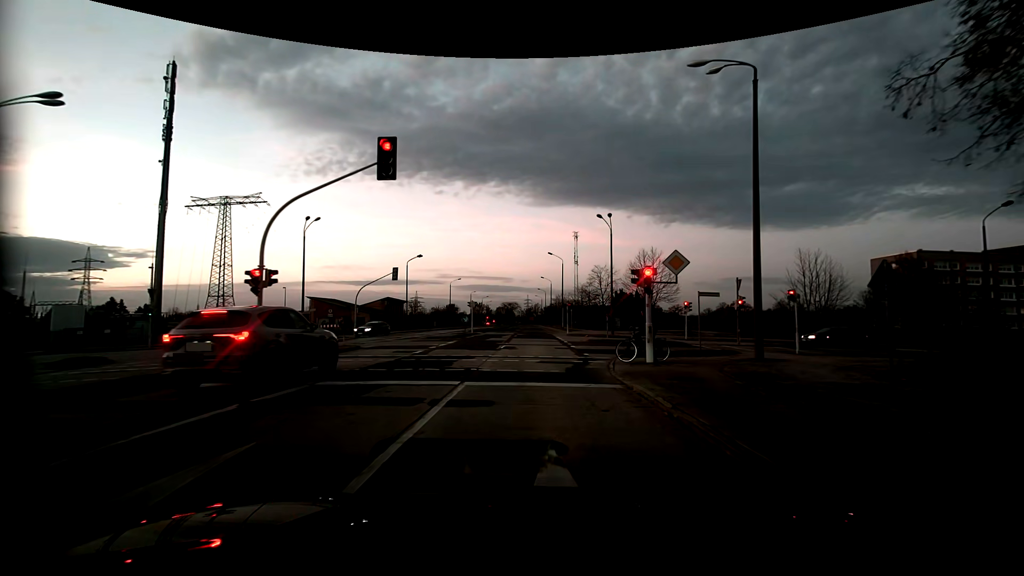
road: tertiary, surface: asphalt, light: Dusk
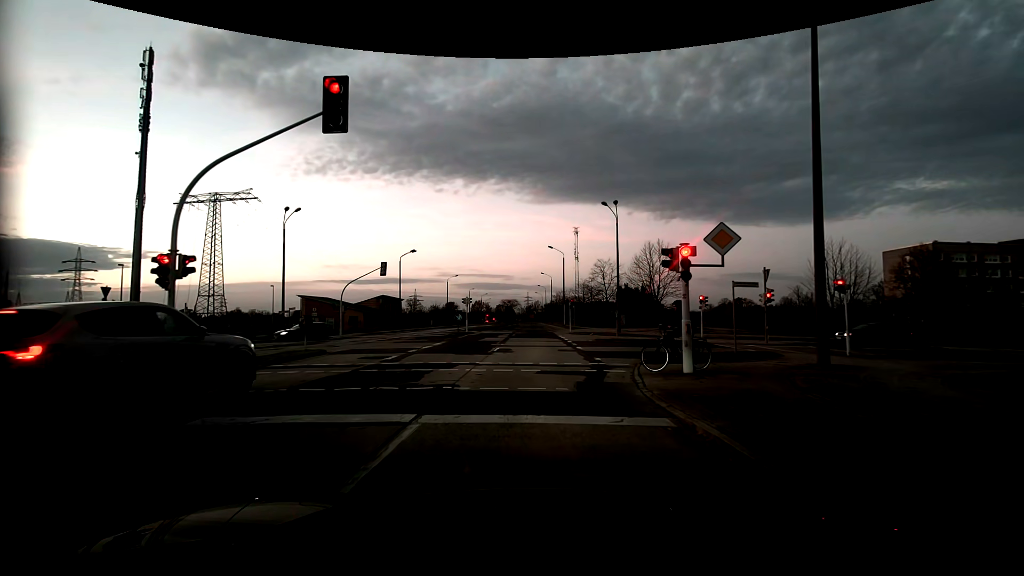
(0.0, +3.8) m; -1°
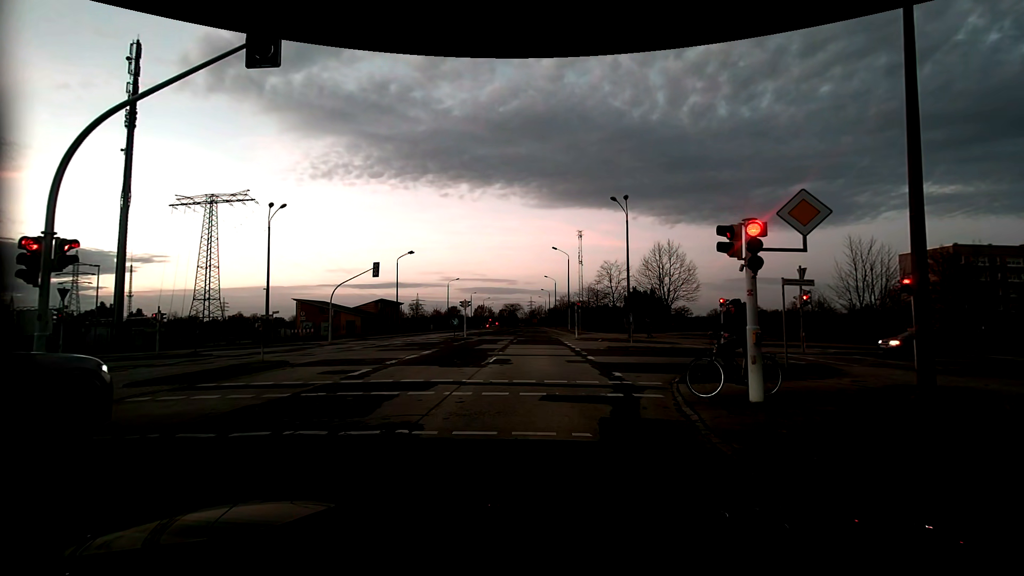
(0.0, +3.1) m; 0°
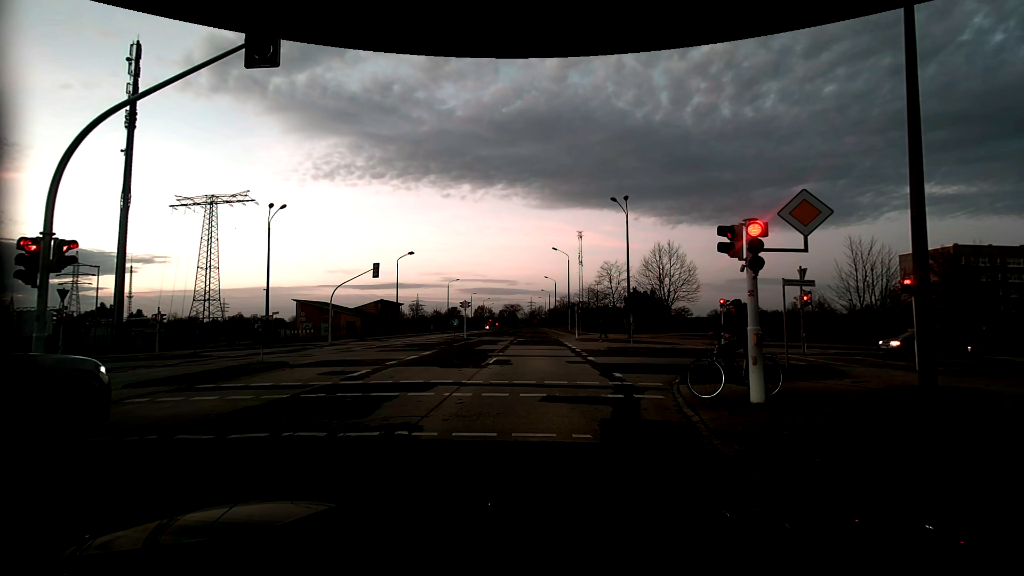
(0.0, +0.1) m; 0°
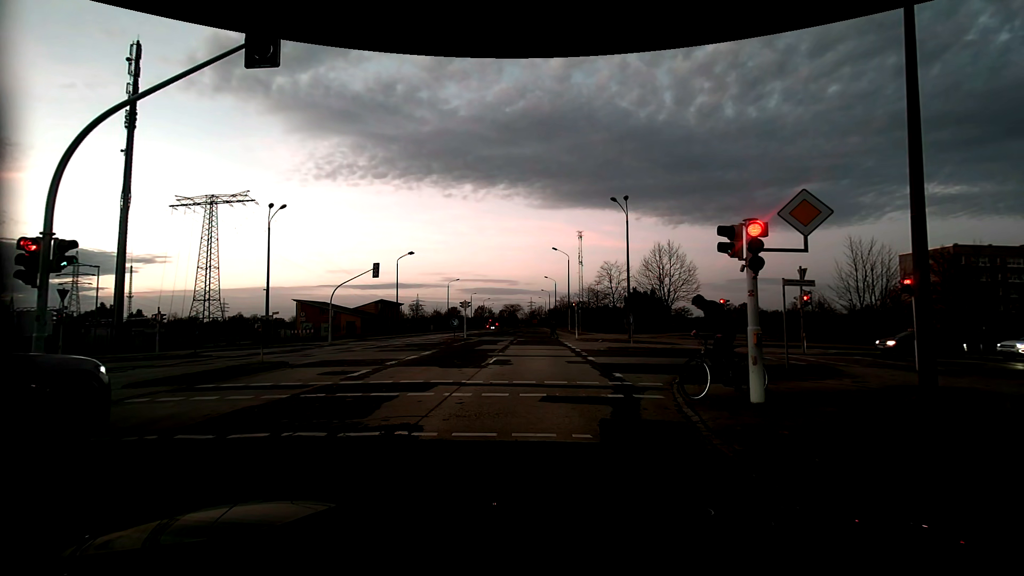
(0.0, 0.0) m; 0°
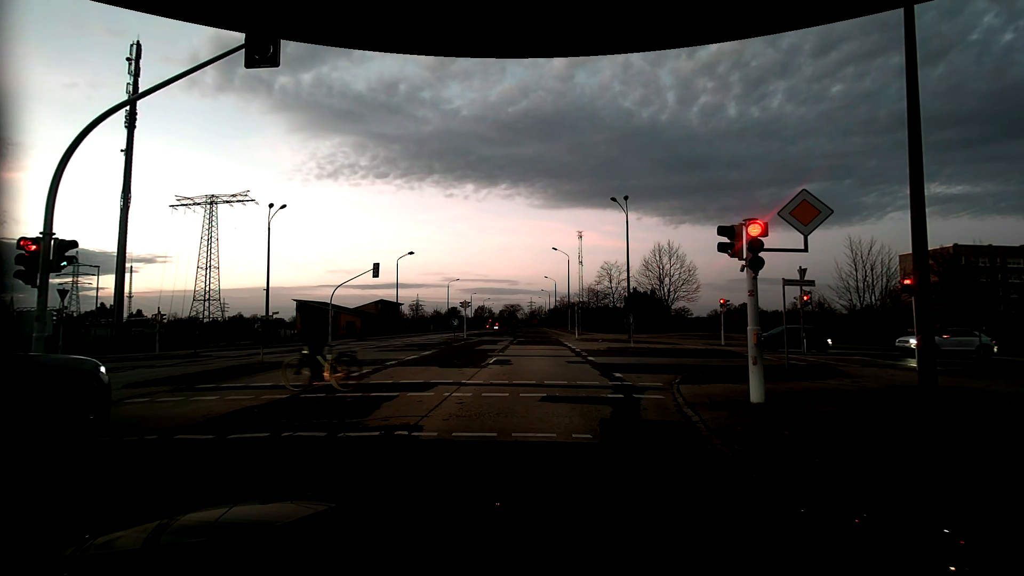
(0.0, 0.0) m; 0°
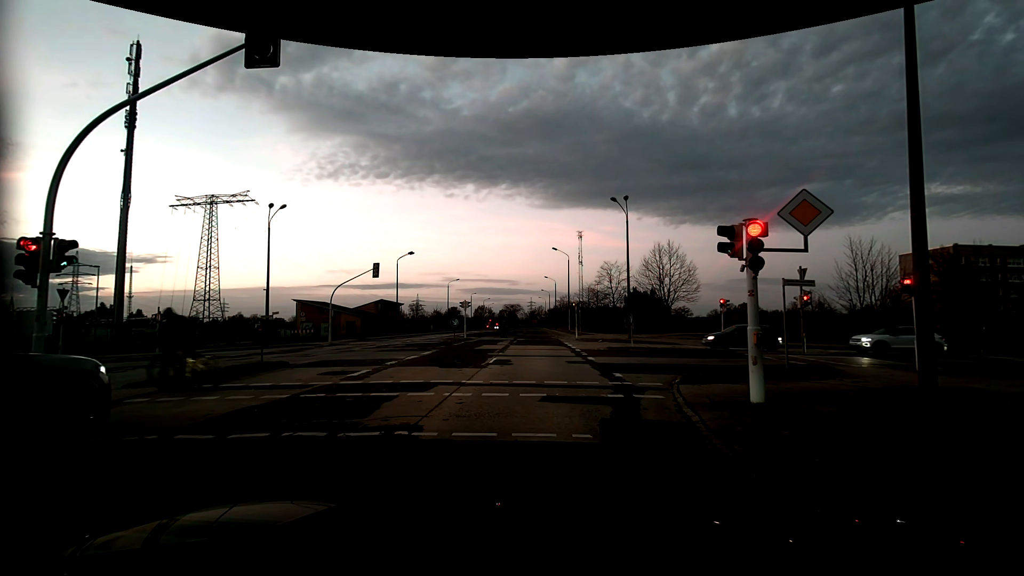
(0.0, 0.0) m; 0°
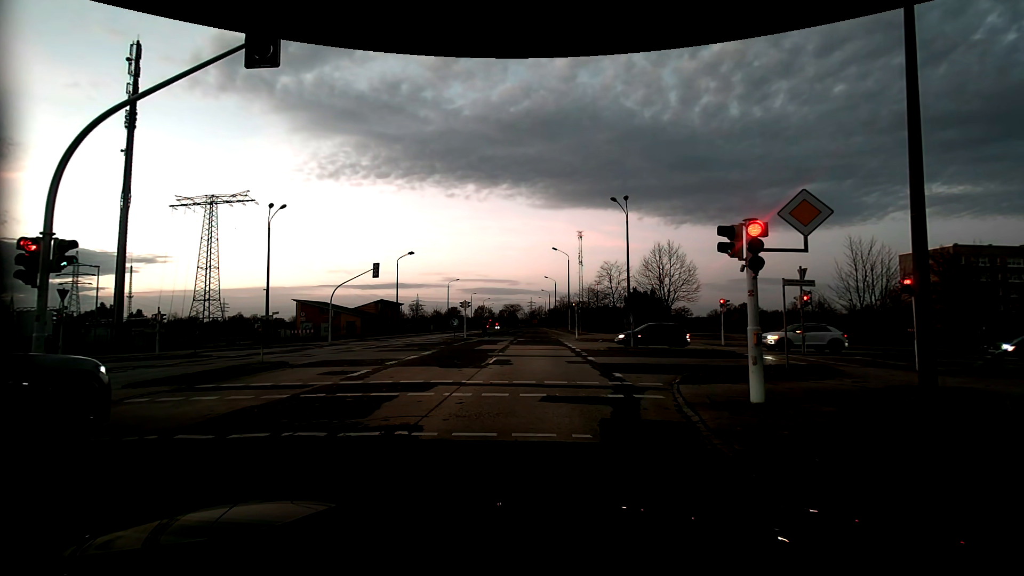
(0.0, 0.0) m; 0°
(0, +10) (0, +20) (0, +30) (-1, +40) (-1, +50) (-1, +60) (-1, +70) (-1, +80) (-1, +90) (-2, +100) m
